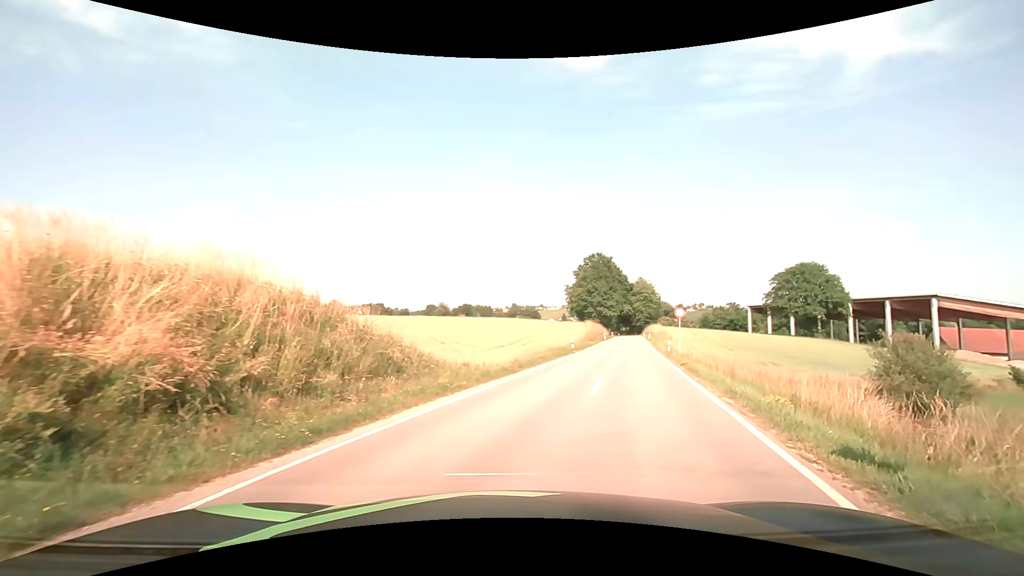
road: secondary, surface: asphalt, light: Day
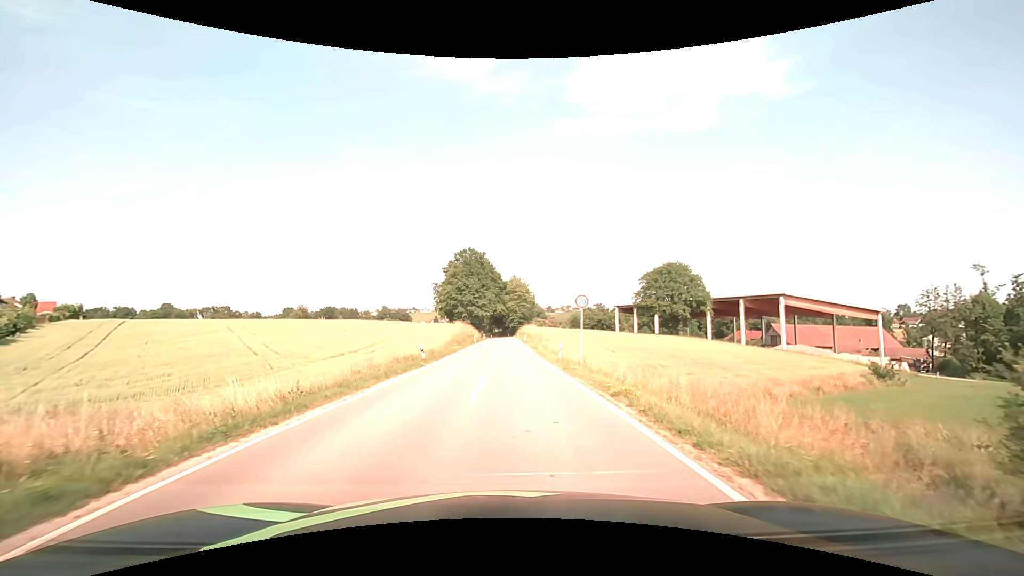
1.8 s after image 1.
(+2.4, +12.9) m; +15°
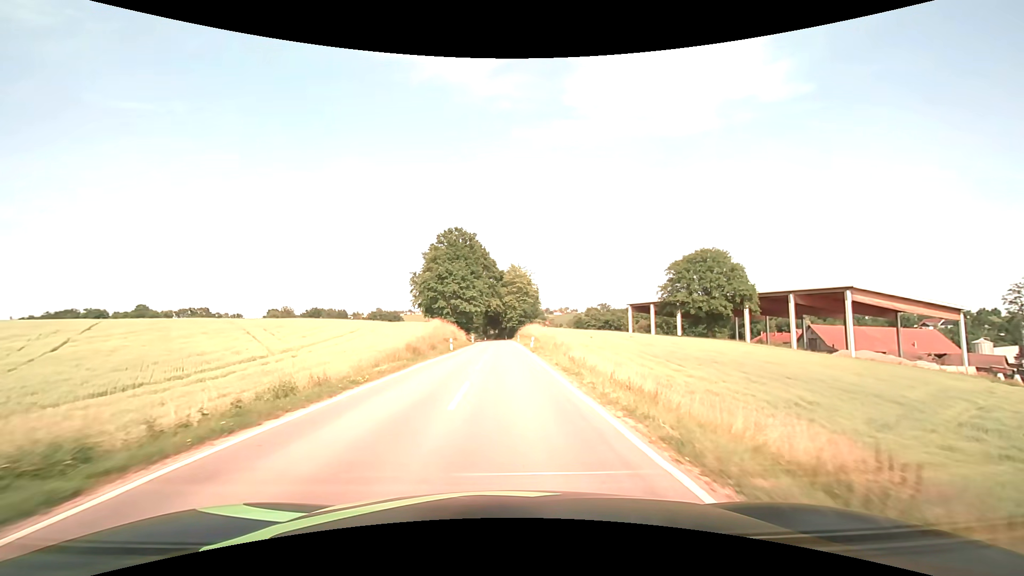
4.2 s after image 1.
(+0.2, +27.2) m; 0°
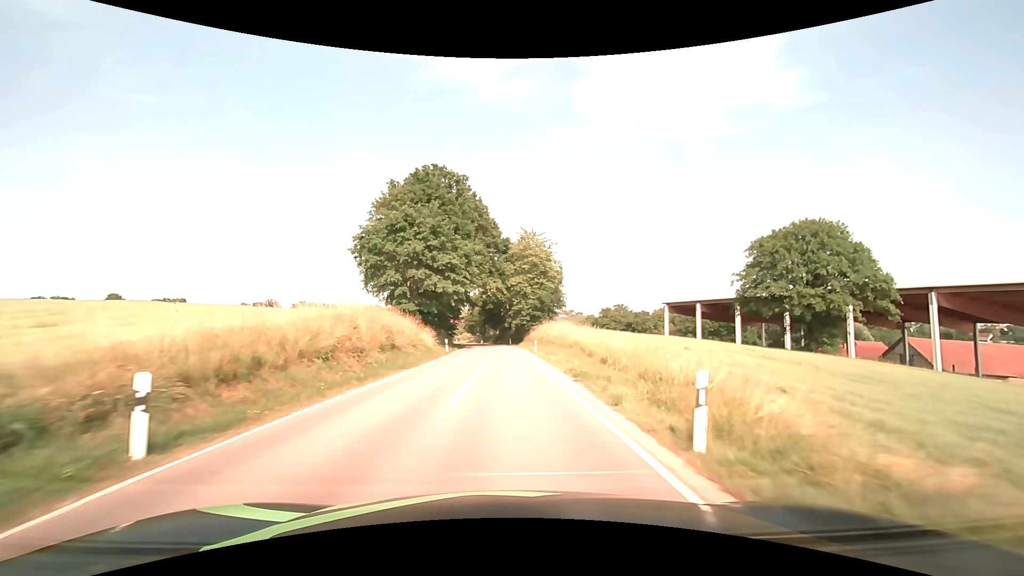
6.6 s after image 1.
(-0.4, +37.6) m; -1°
(0, +10) (0, +20) (0, +30) (0, +40) (0, +50) (-1, +60) (-2, +70) (-3, +80) (-4, +90) (-6, +100) m
